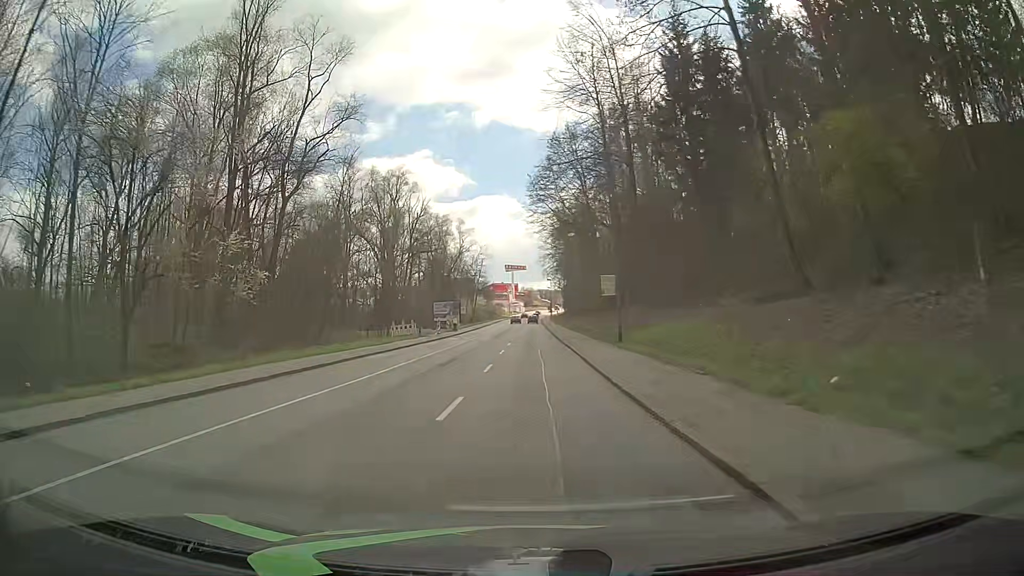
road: tertiary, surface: asphalt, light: Day
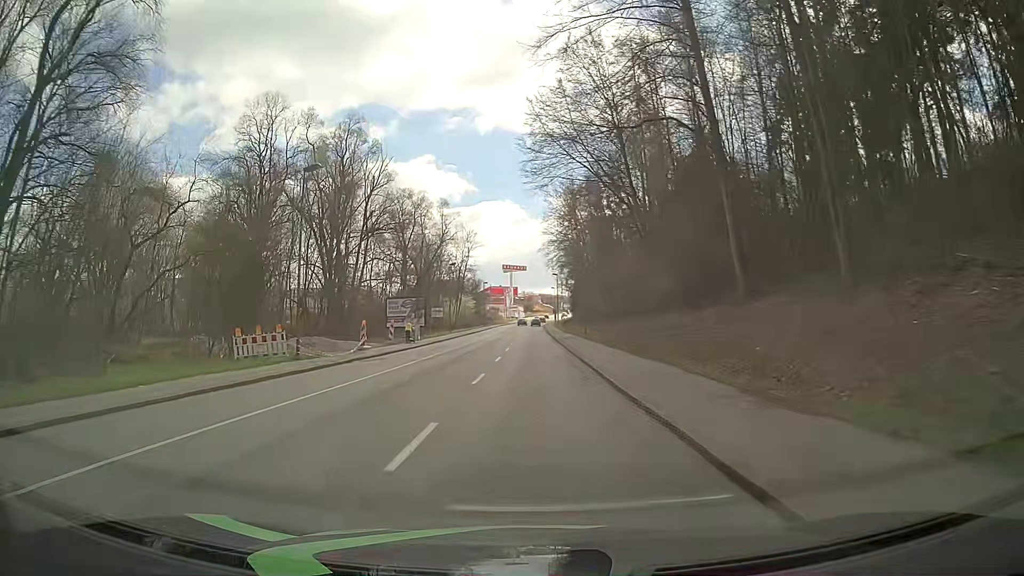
(-0.1, +30.3) m; 0°
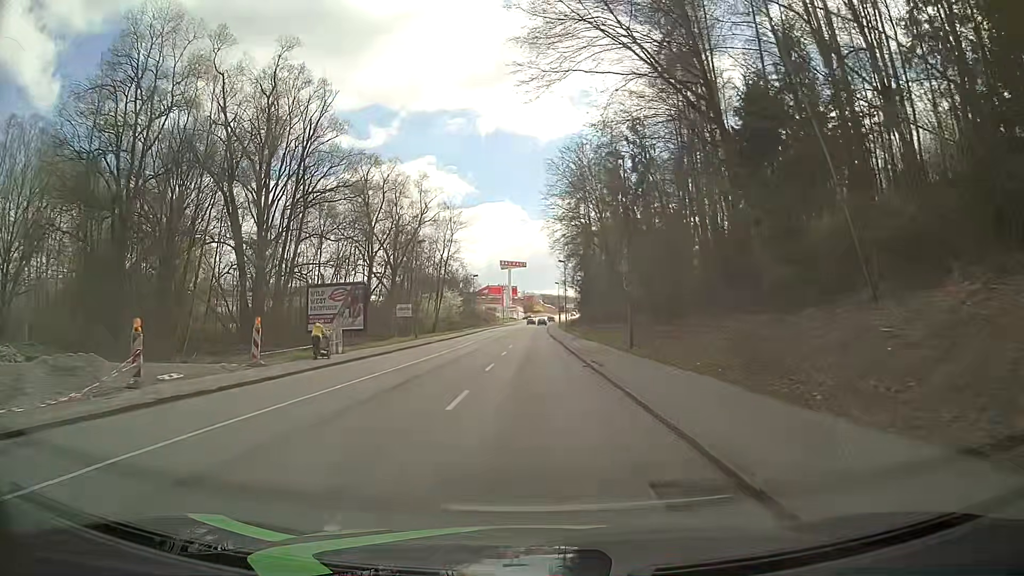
(0.0, +22.7) m; 0°
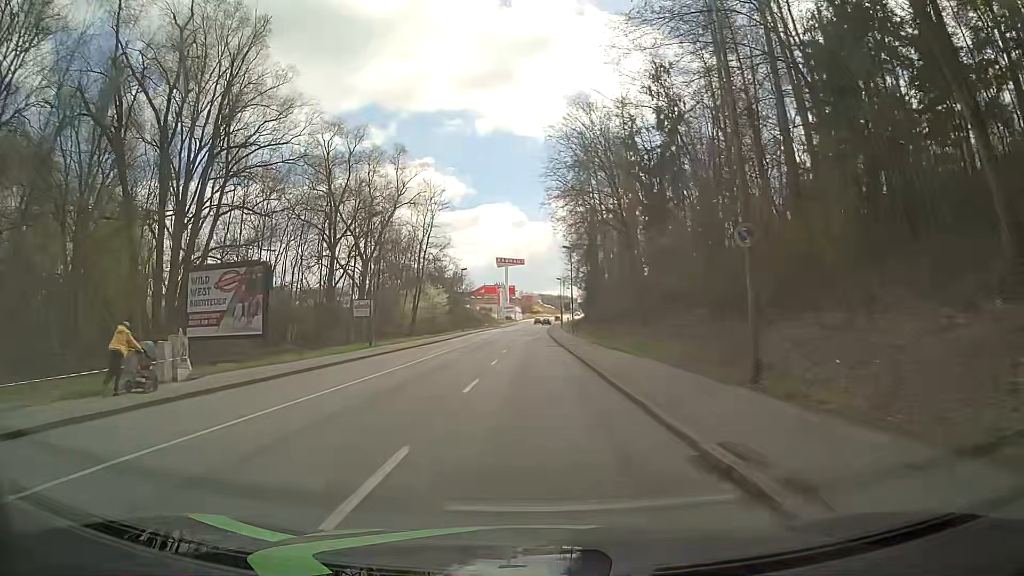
(+0.1, +15.2) m; +1°
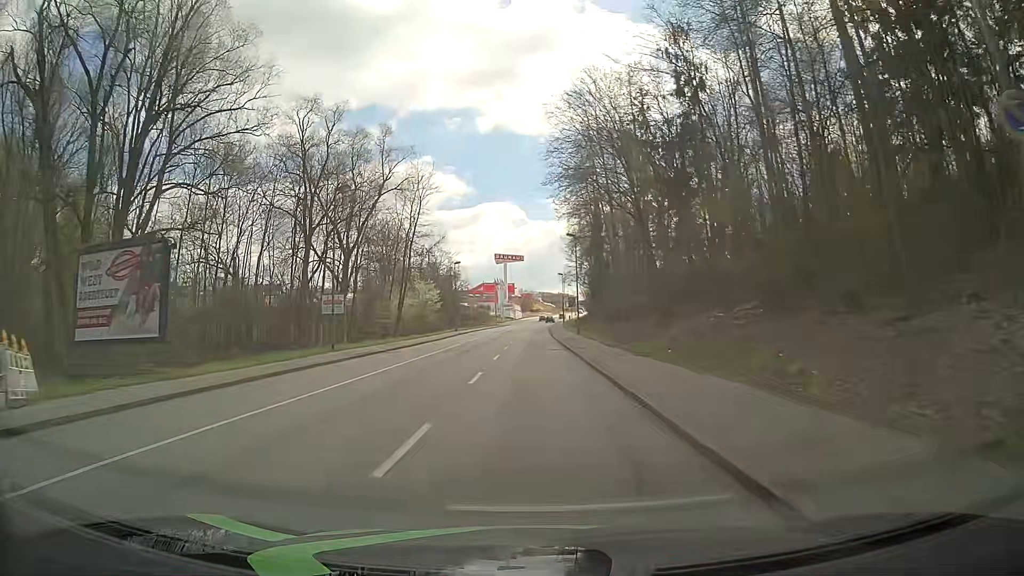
(-0.1, +7.6) m; 0°
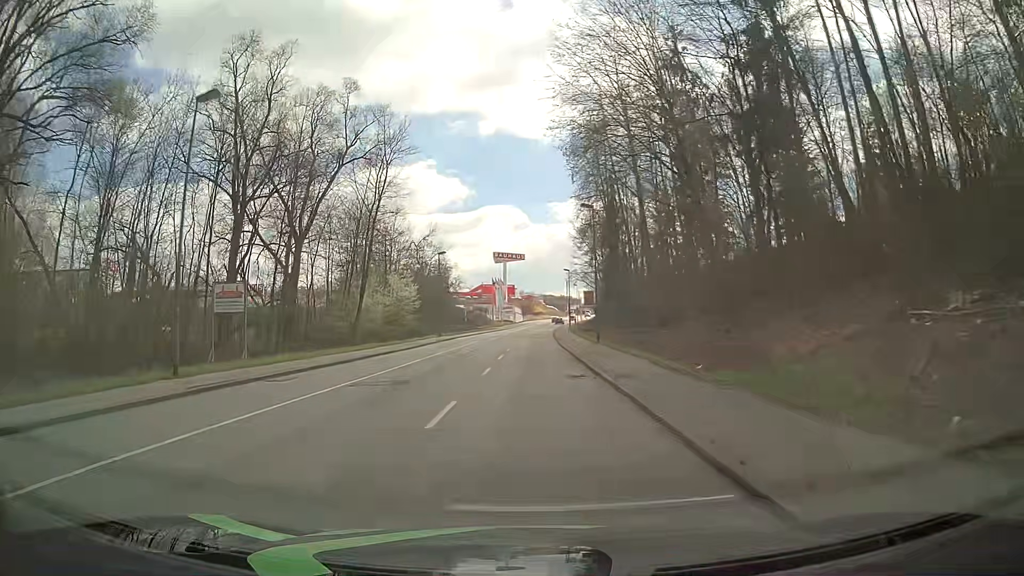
(-0.1, +15.2) m; -1°
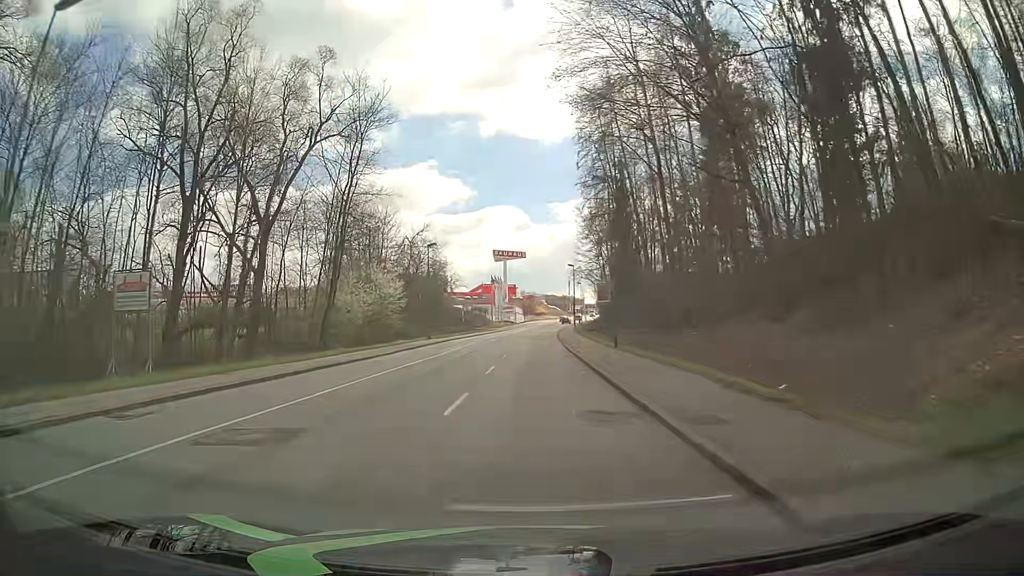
(0.0, +7.6) m; 0°
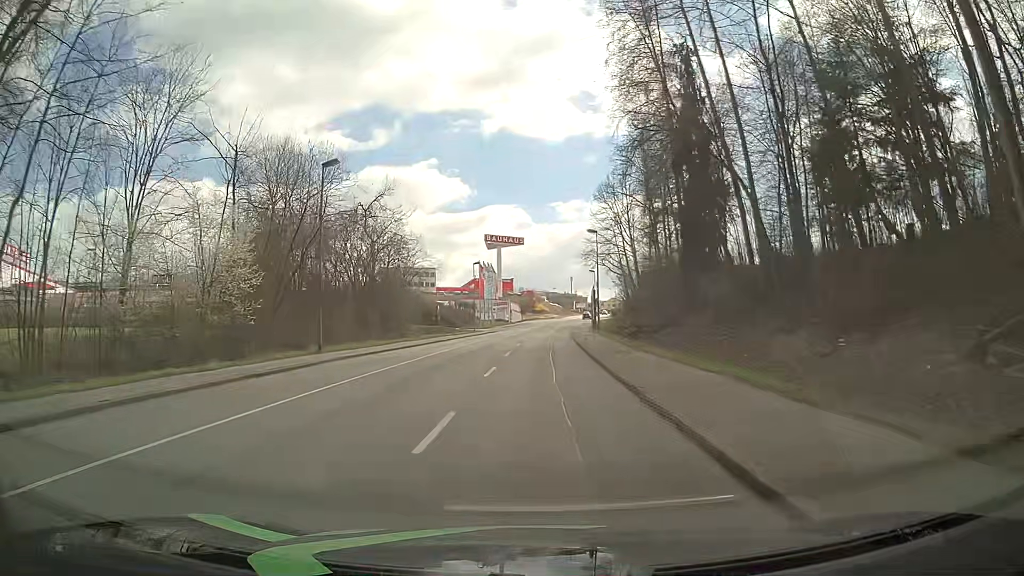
(0.0, +30.4) m; 0°
(0, +10) (0, +20) (0, +30) (+1, +40) (+1, +50) (+2, +60) (+2, +70) (+3, +80) (+4, +90) (+5, +100) m
